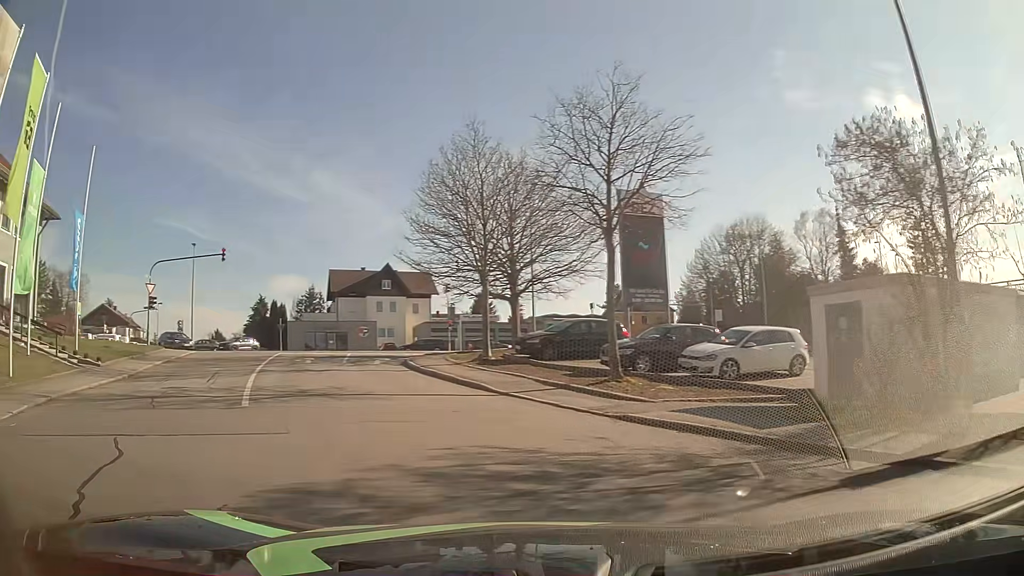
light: Day
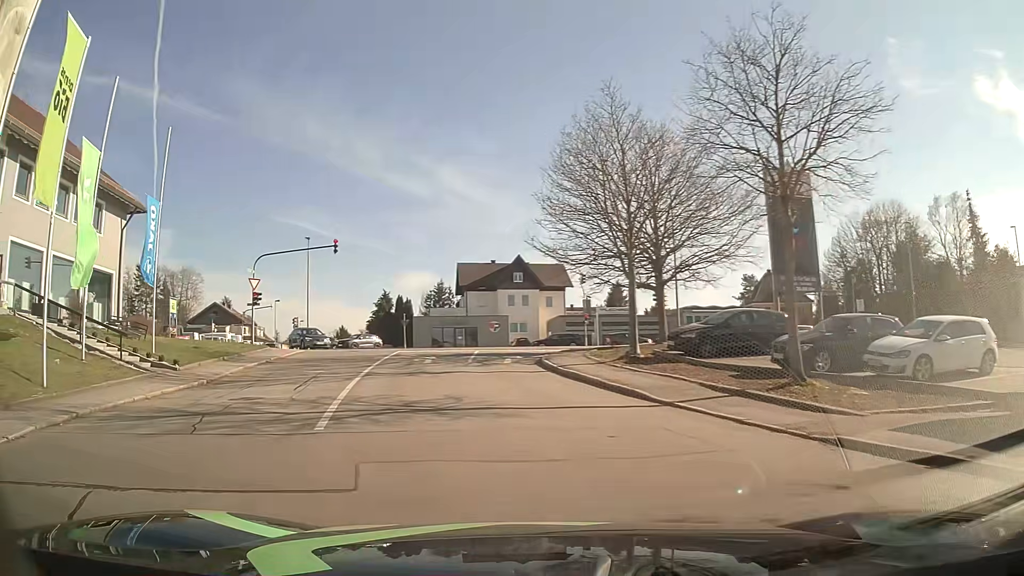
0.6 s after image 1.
(-0.3, +3.5) m; -11°
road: residential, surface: asphalt
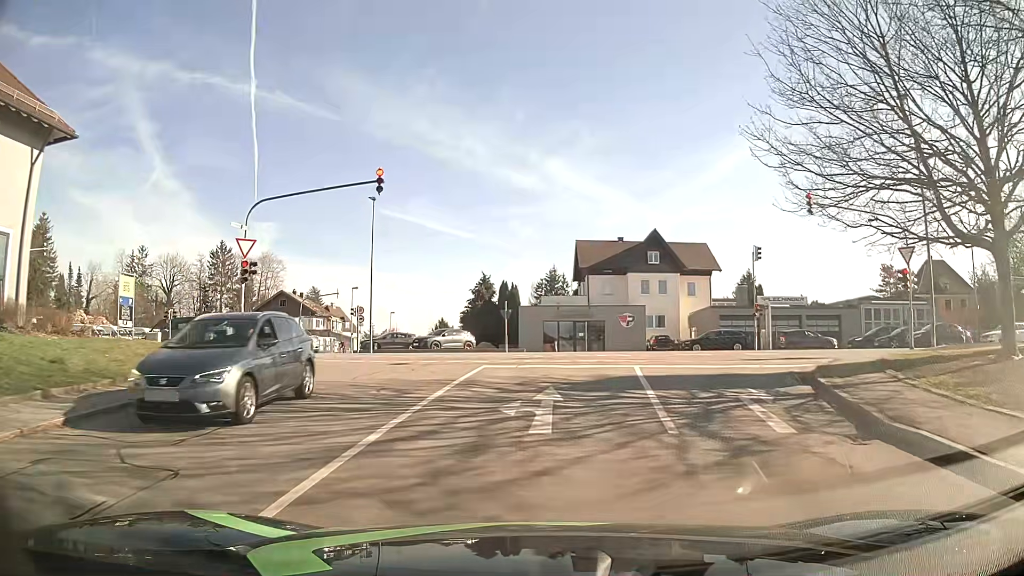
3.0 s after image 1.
(-2.3, +16.6) m; -9°
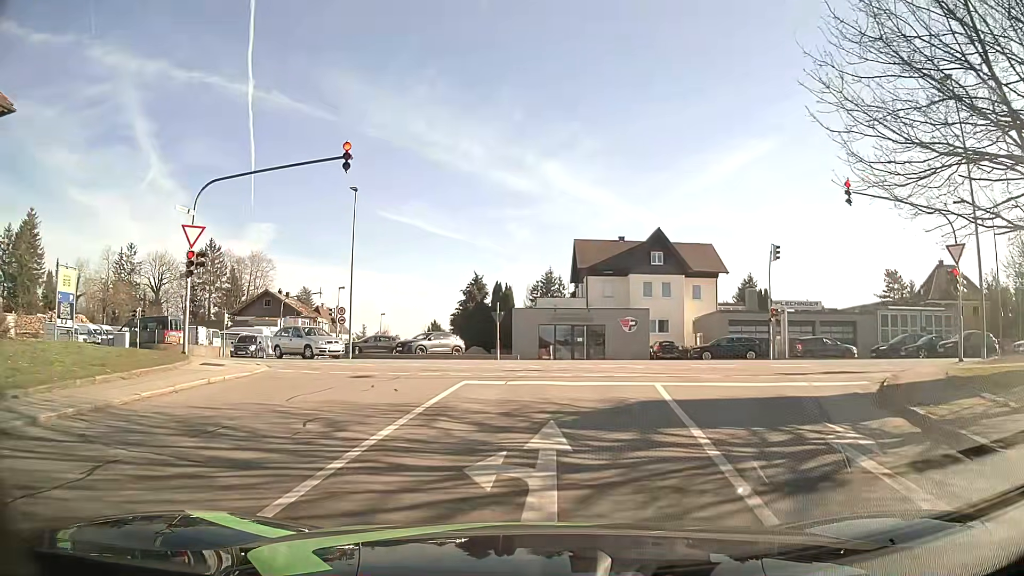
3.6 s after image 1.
(0.0, +3.7) m; 0°
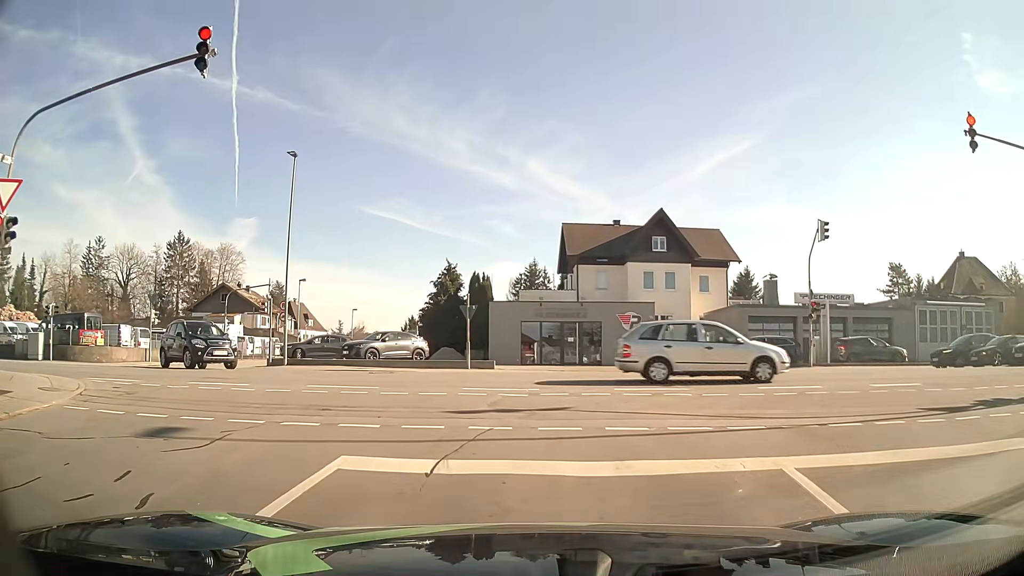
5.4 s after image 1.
(+0.1, +7.8) m; +3°
